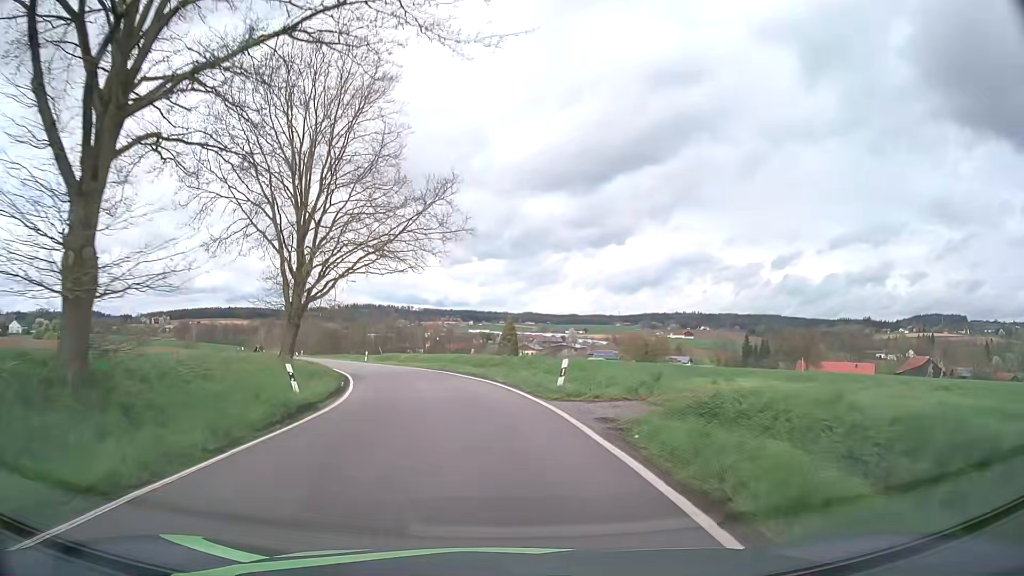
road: unclassified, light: Day
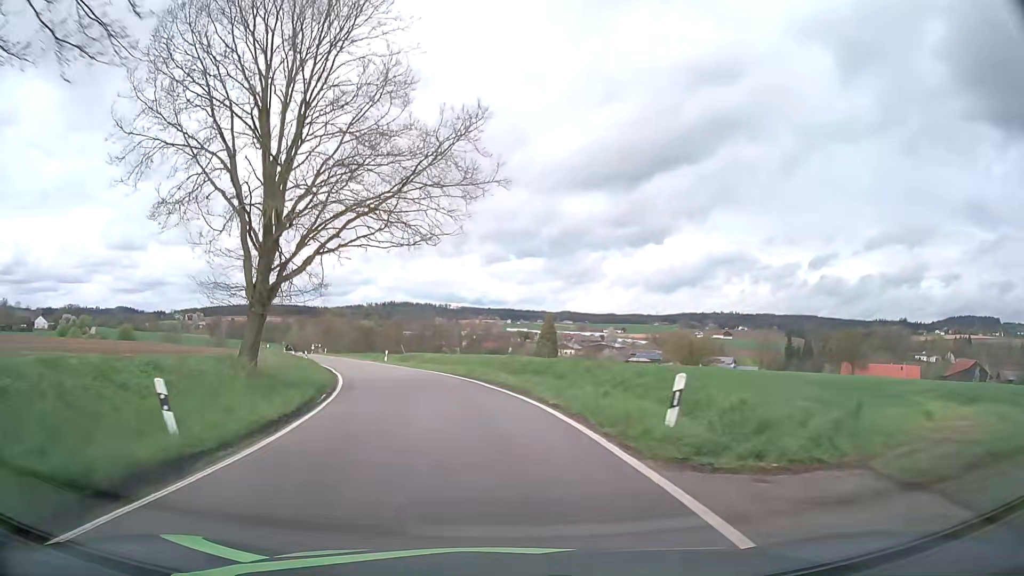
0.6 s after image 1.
(-0.2, +8.4) m; -3°
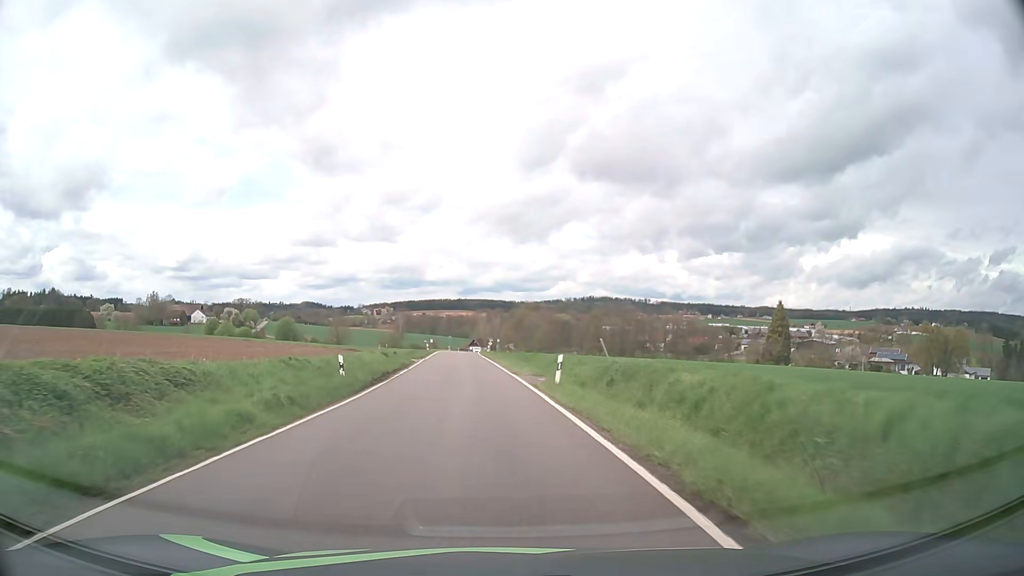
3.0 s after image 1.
(-4.9, +34.6) m; -17°
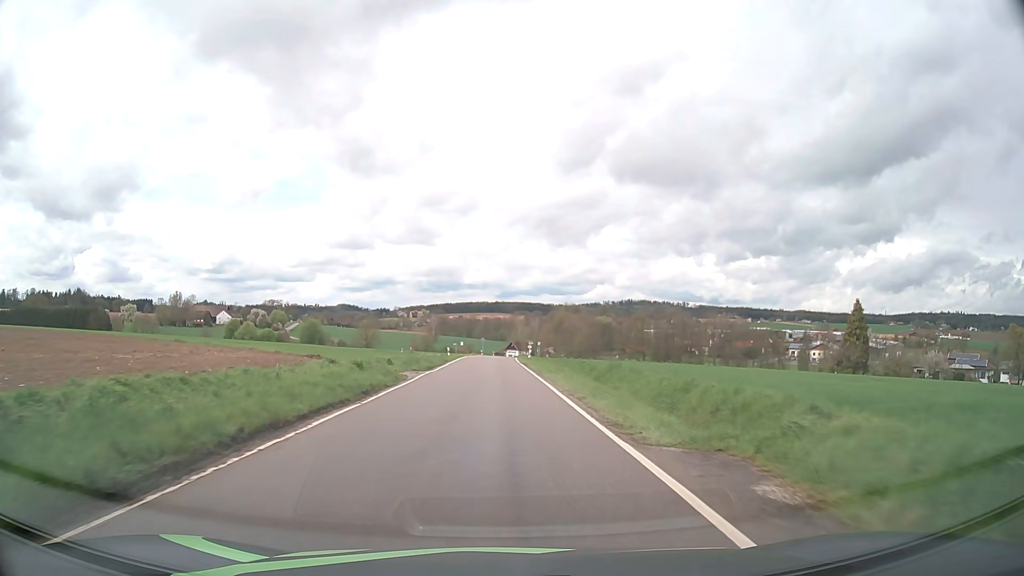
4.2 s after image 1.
(-0.8, +19.0) m; -3°
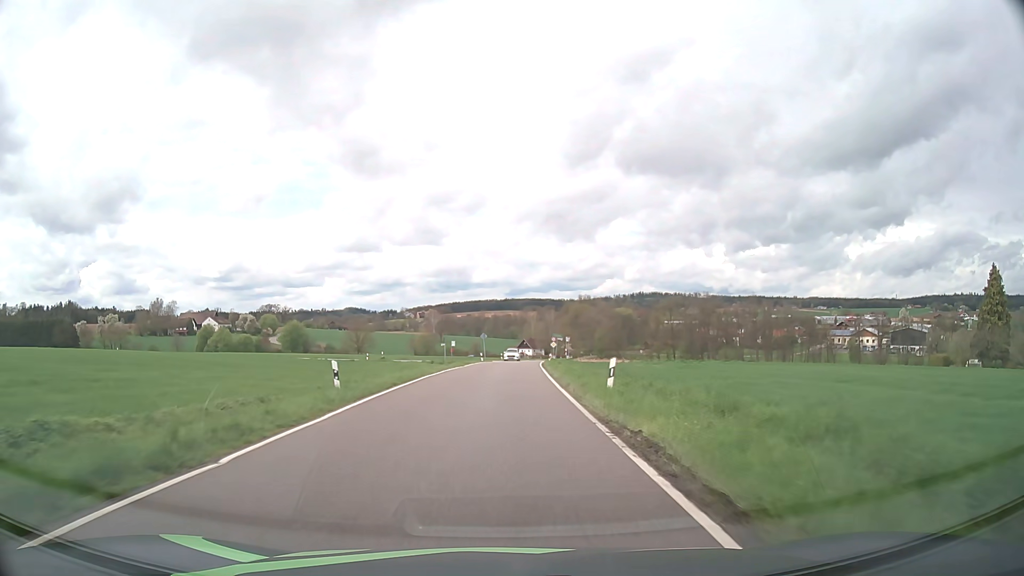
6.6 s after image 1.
(-0.2, +39.7) m; -1°
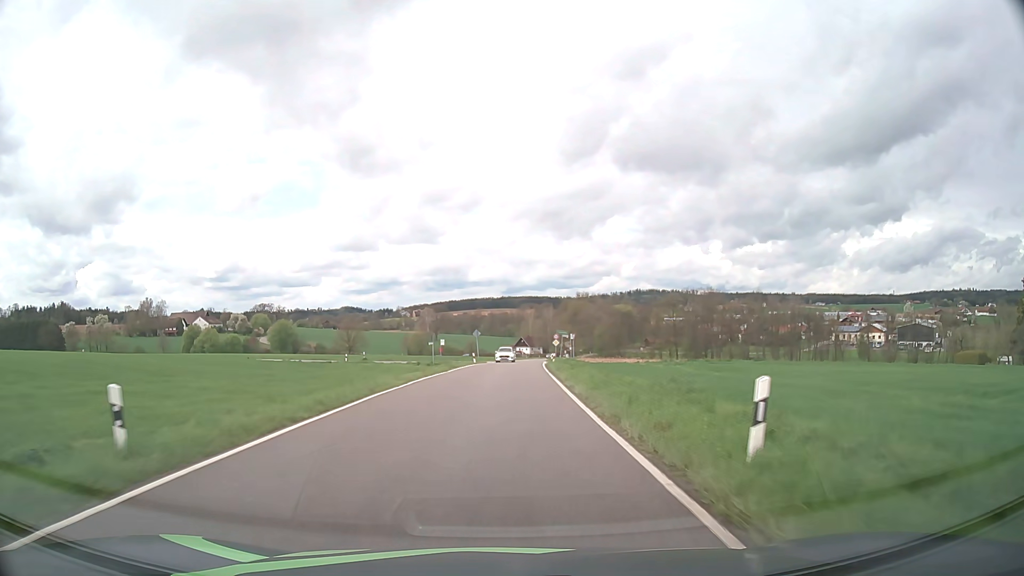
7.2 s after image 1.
(0.0, +9.8) m; 0°
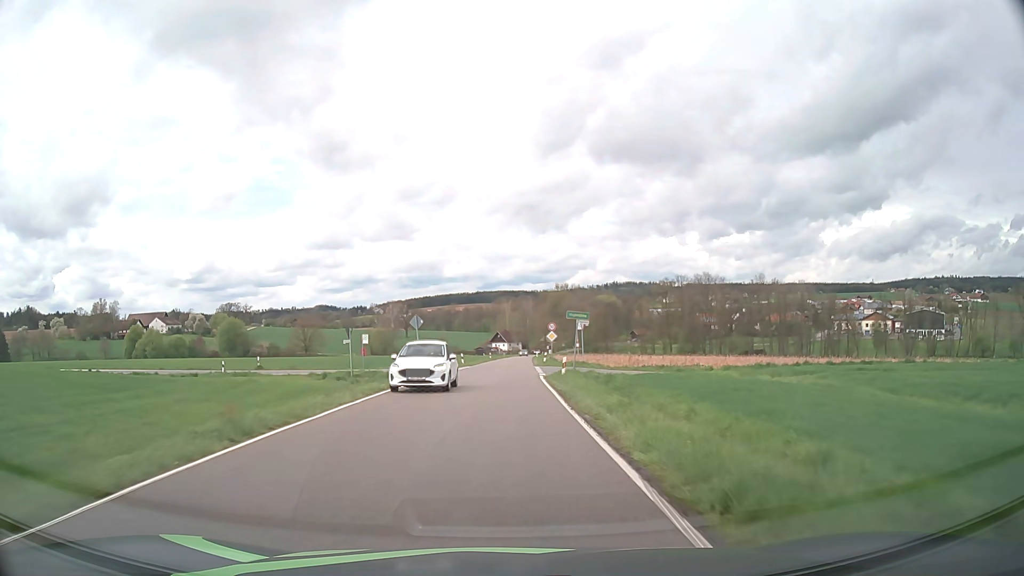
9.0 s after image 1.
(+0.5, +28.4) m; +2°
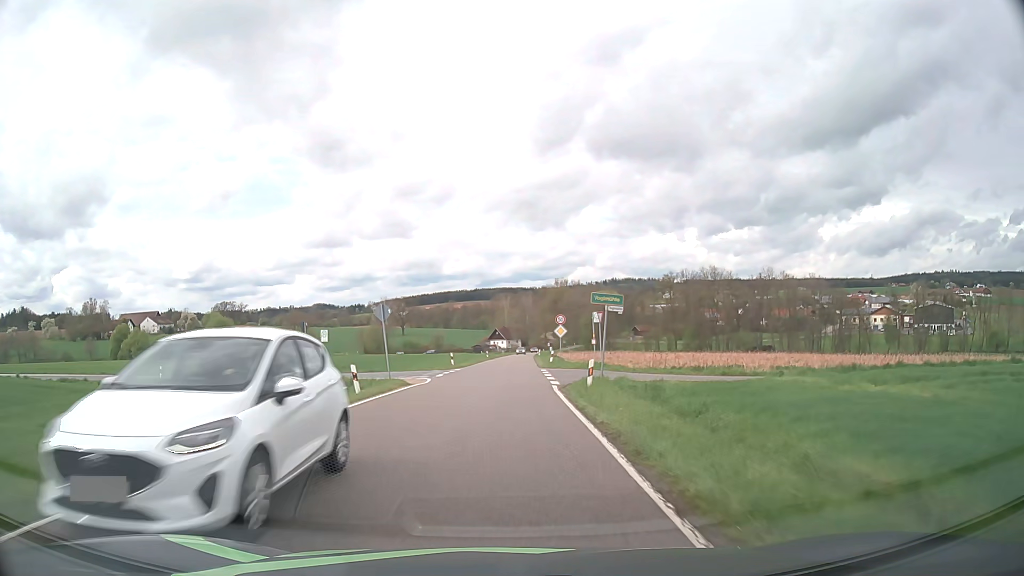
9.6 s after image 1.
(0.0, +9.3) m; 0°
(0, +10) (0, +20) (0, +30) (0, +40) (+1, +50) (+1, +60) (+1, +70) (+2, +80) (+2, +90) (+2, +100) m
